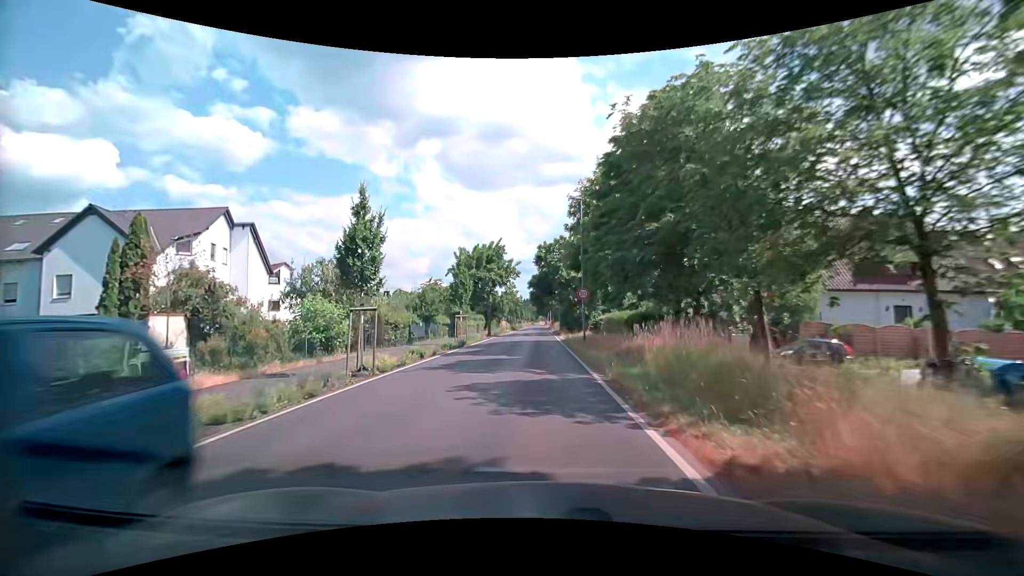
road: tertiary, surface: asphalt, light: Day
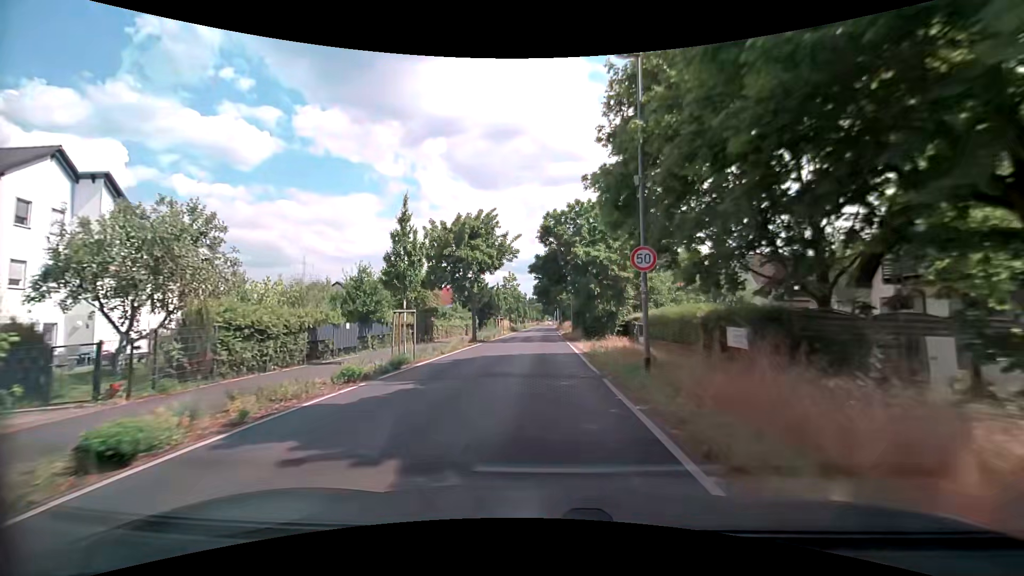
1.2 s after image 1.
(-0.3, +15.0) m; -2°
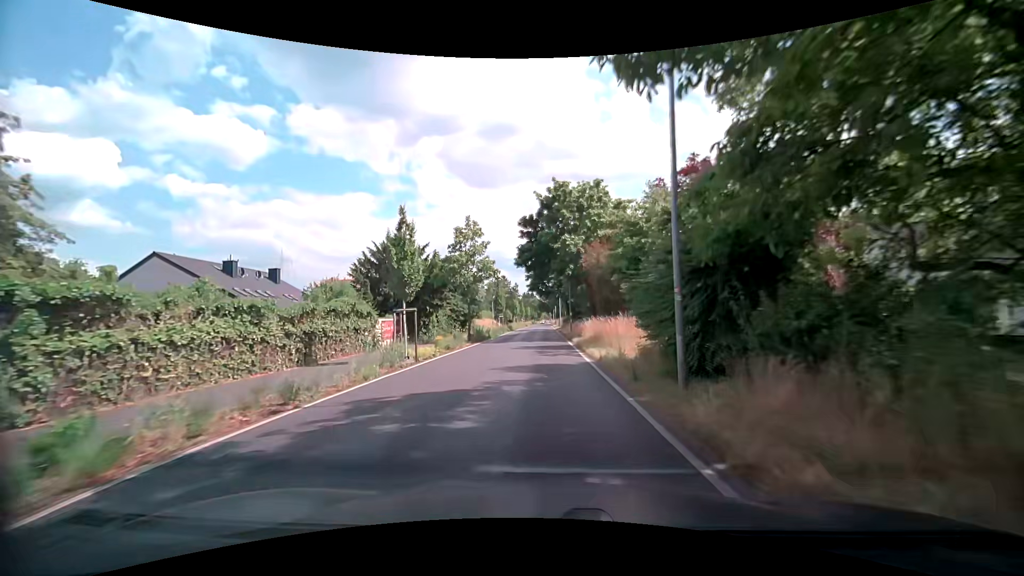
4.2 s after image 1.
(+0.4, +37.3) m; 0°
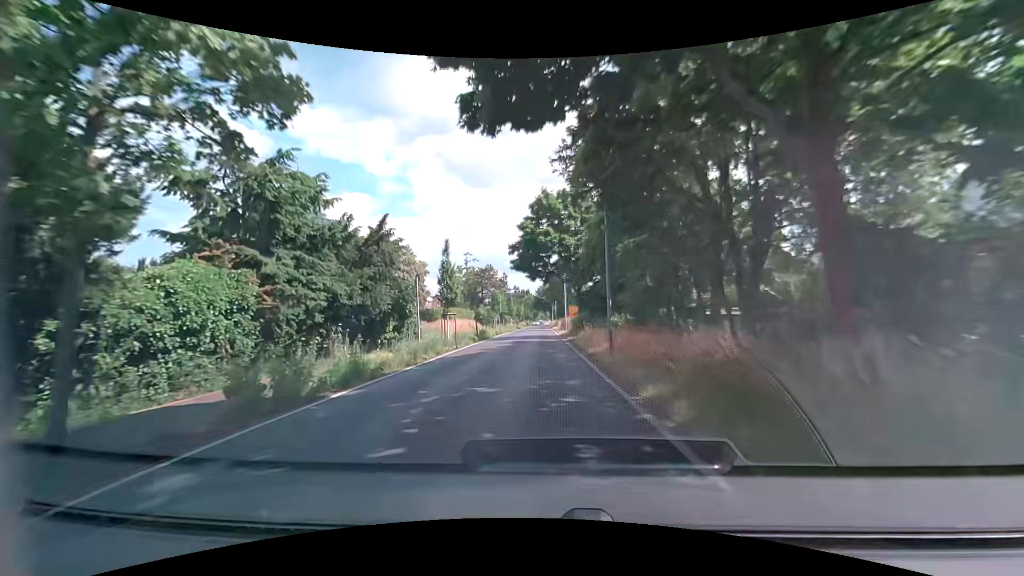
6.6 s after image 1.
(+0.2, +29.6) m; +1°
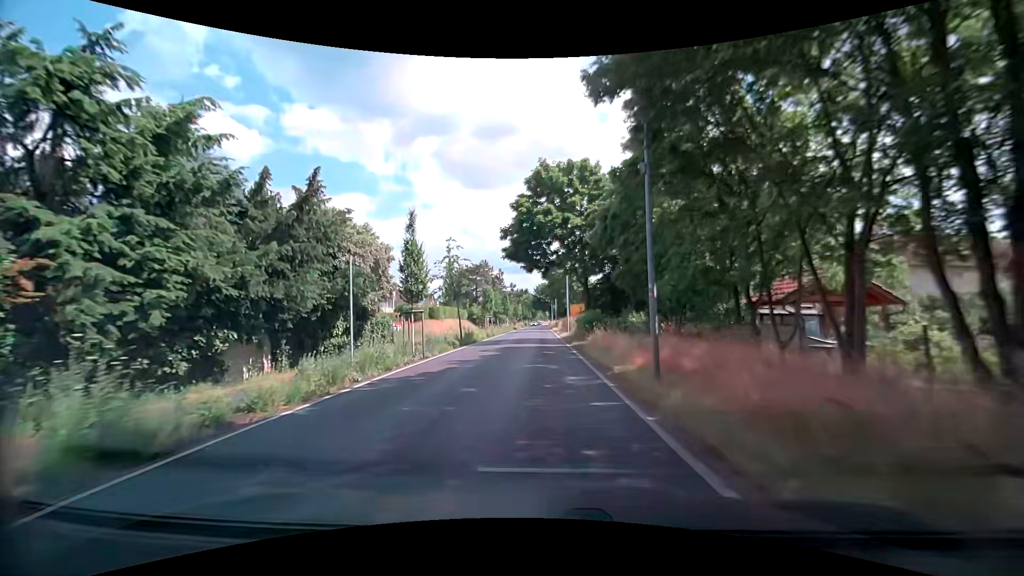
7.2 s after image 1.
(0.0, +7.4) m; 0°
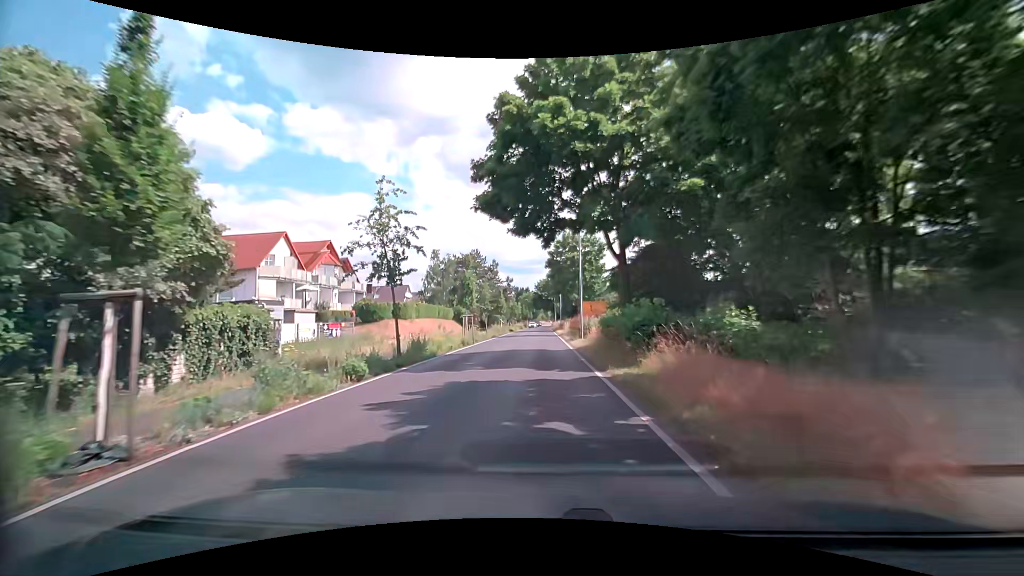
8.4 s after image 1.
(0.0, +14.7) m; 0°
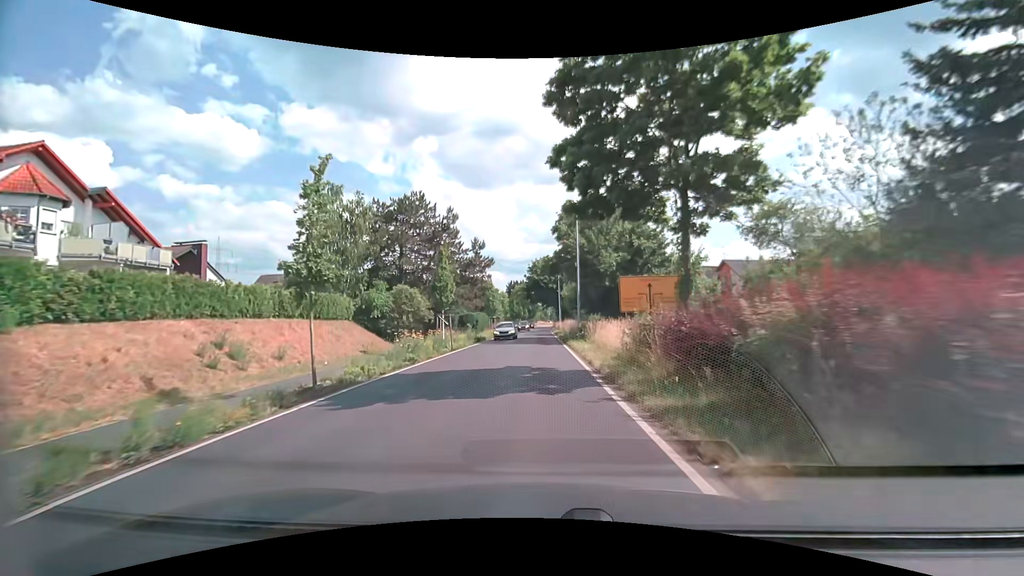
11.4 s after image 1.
(+0.2, +36.1) m; 0°
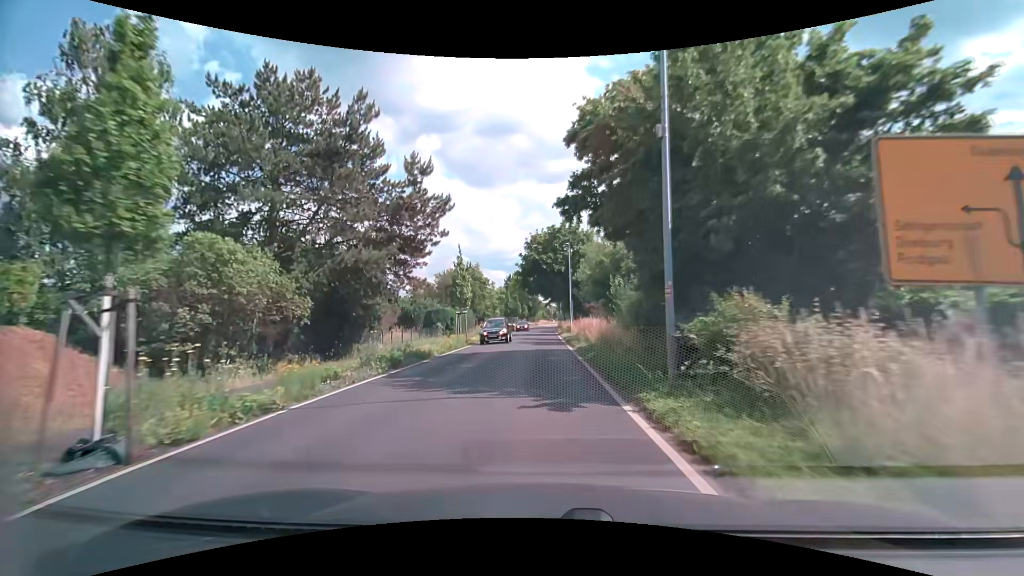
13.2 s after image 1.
(0.0, +21.6) m; -1°
(0, +10) (0, +20) (0, +30) (0, +40) (0, +50) (0, +60) (0, +70) (+1, +80) (+1, +90) (+1, +100) m
